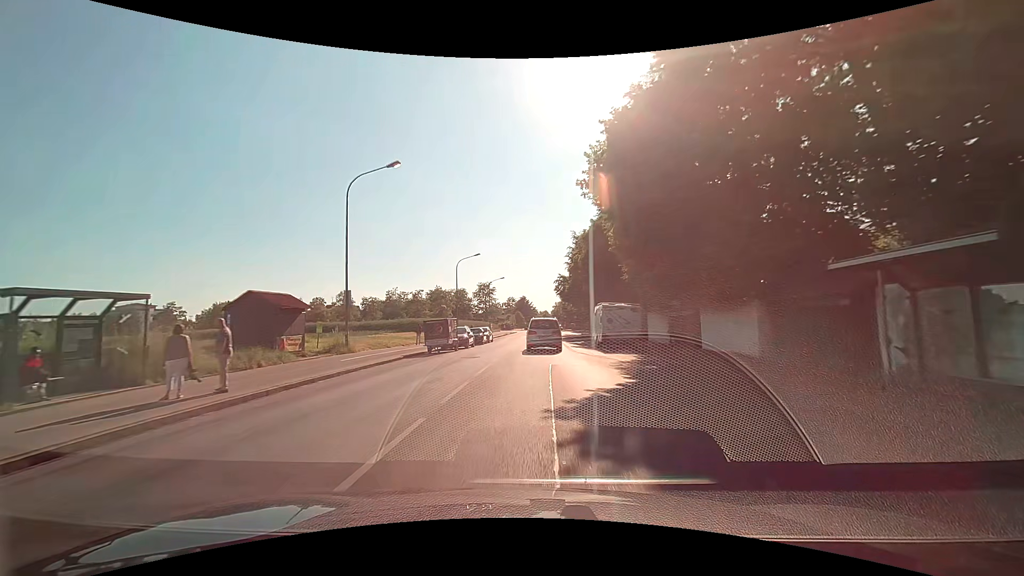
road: tertiary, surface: asphalt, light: Day
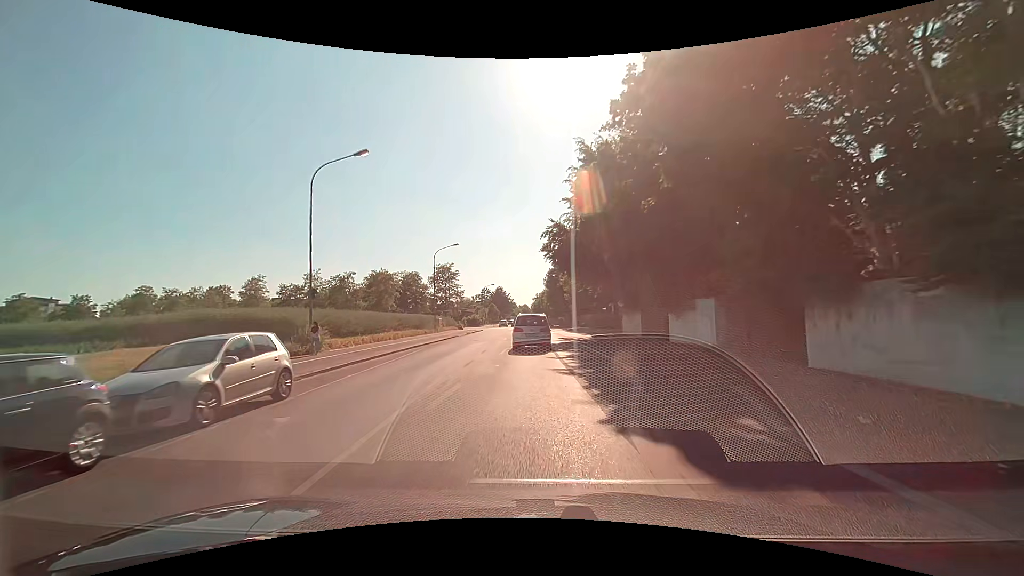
(+0.5, +37.0) m; +2°
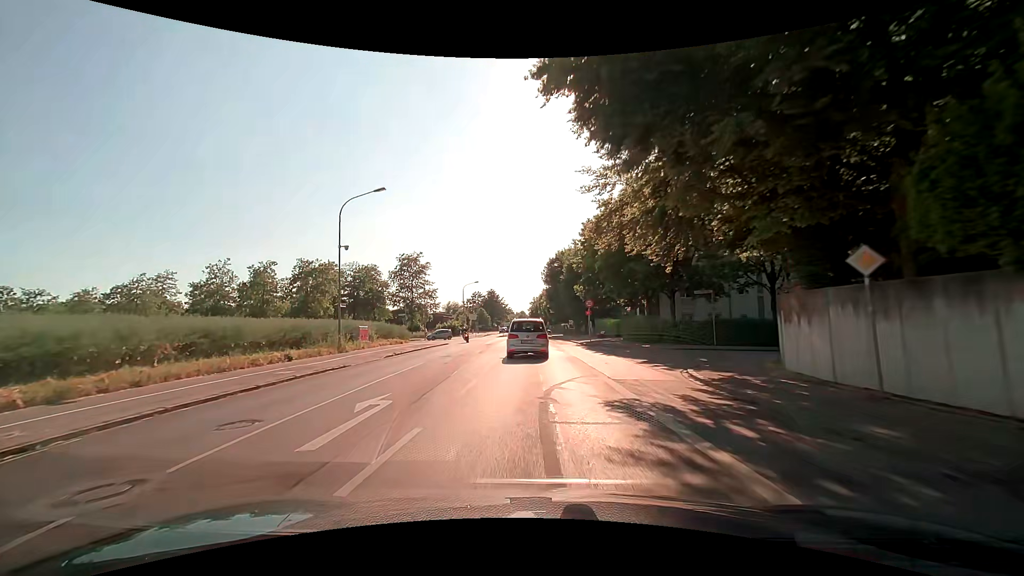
(+0.4, +28.4) m; 0°
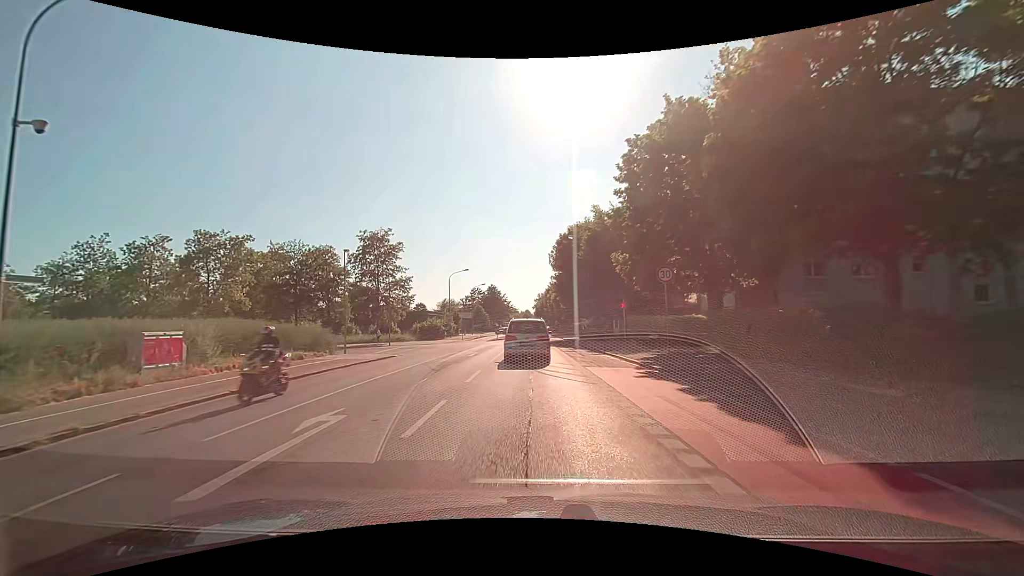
(-0.1, +21.4) m; 0°
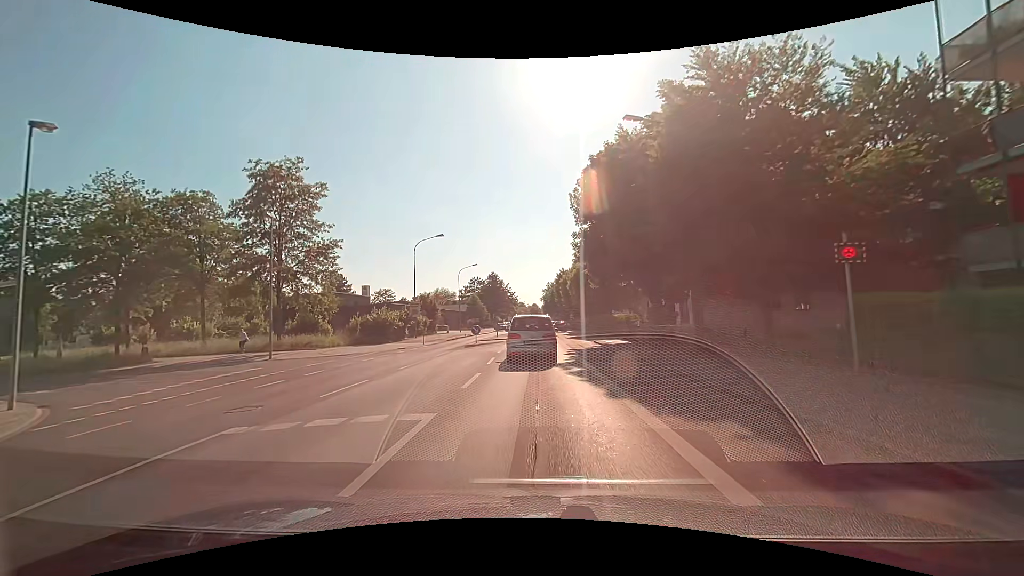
(-0.5, +27.0) m; -1°
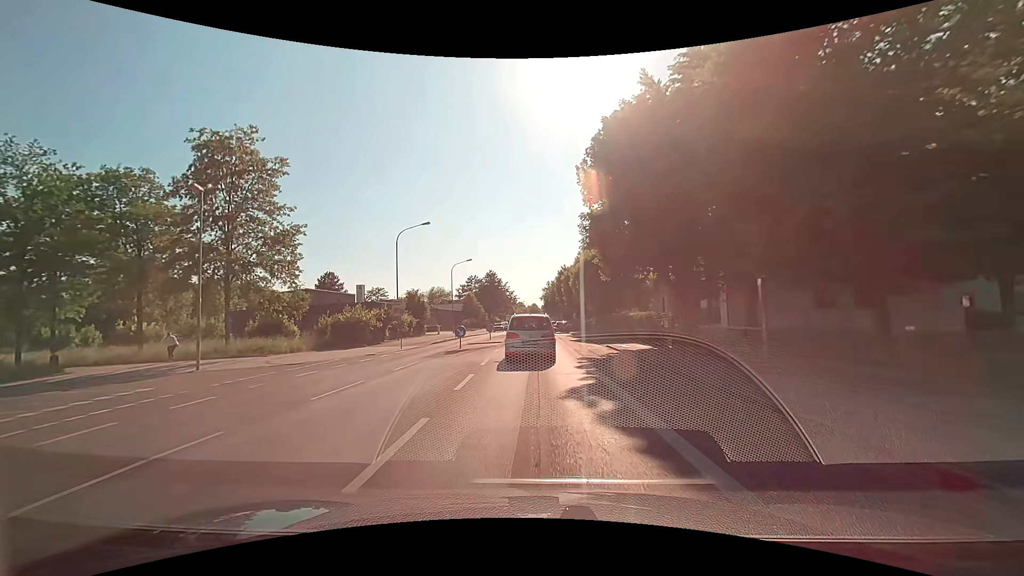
(0.0, +6.4) m; 0°
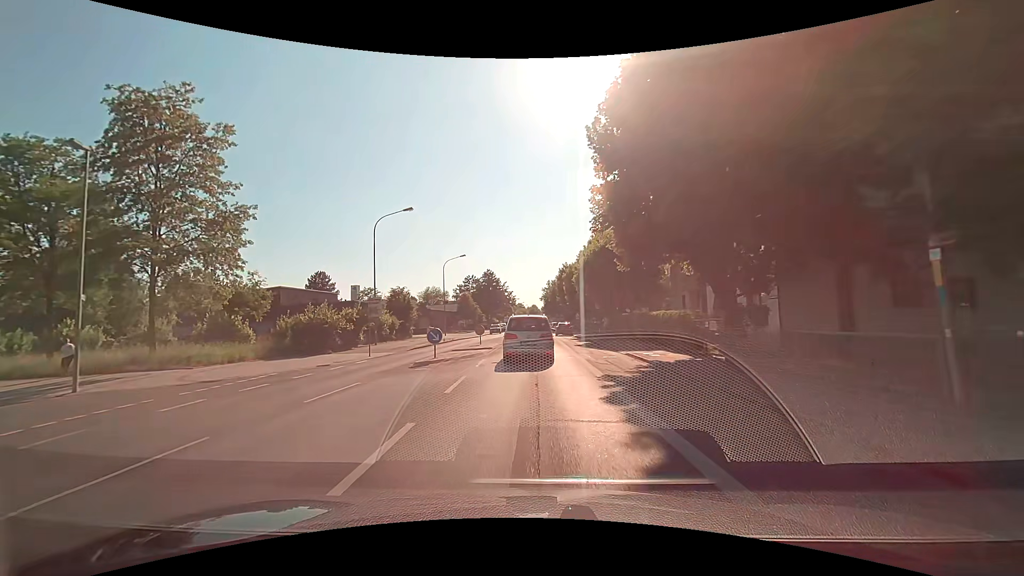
(0.0, +6.3) m; 0°
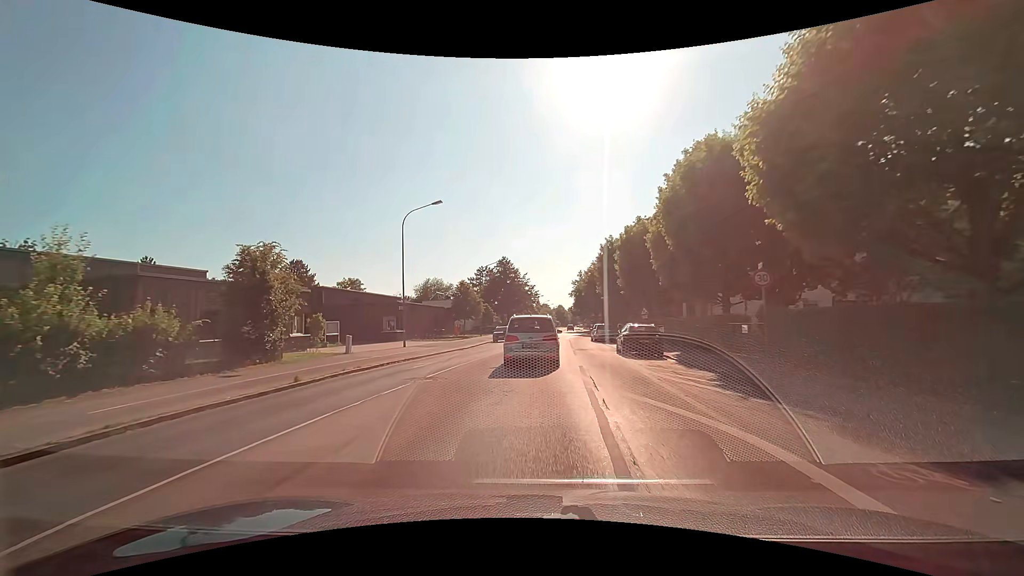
(-0.6, +30.9) m; -3°
(0, +10) (0, +20) (0, +30) (+1, +40) (+1, +50) (+2, +60) (+3, +70) (+4, +80) (+5, +90) (+6, +100) m
